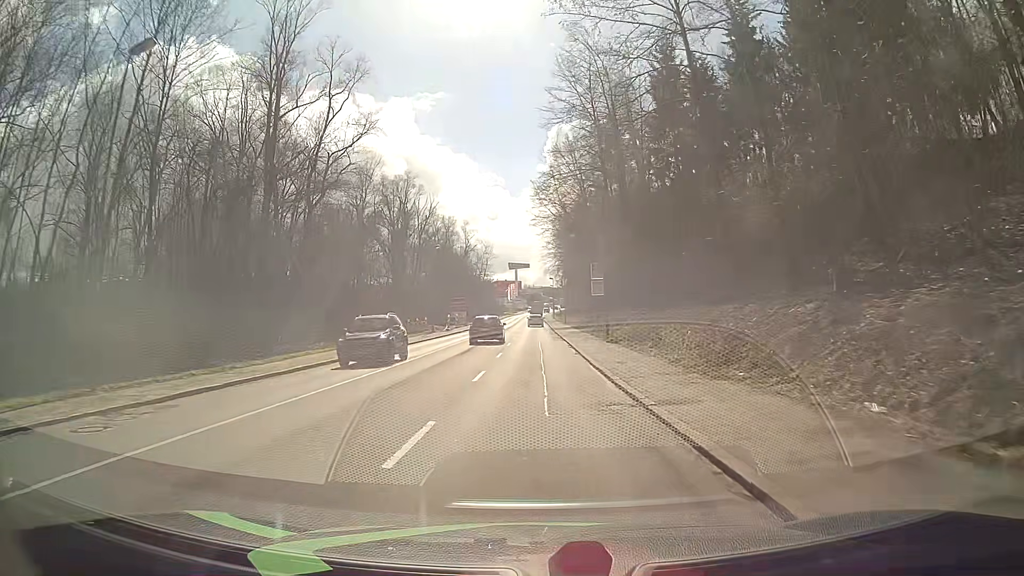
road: tertiary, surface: asphalt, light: Day
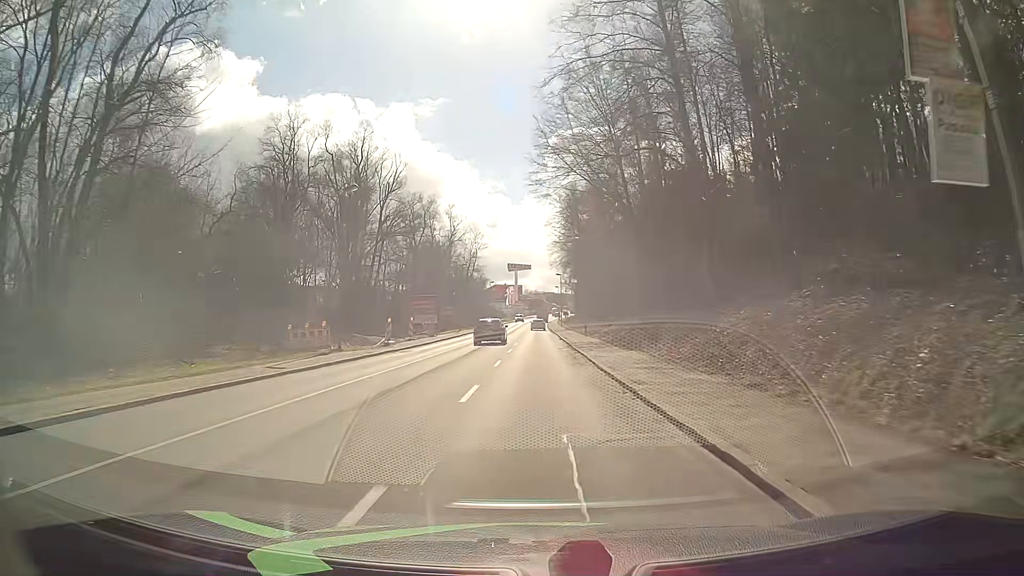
(-0.1, +30.9) m; +1°
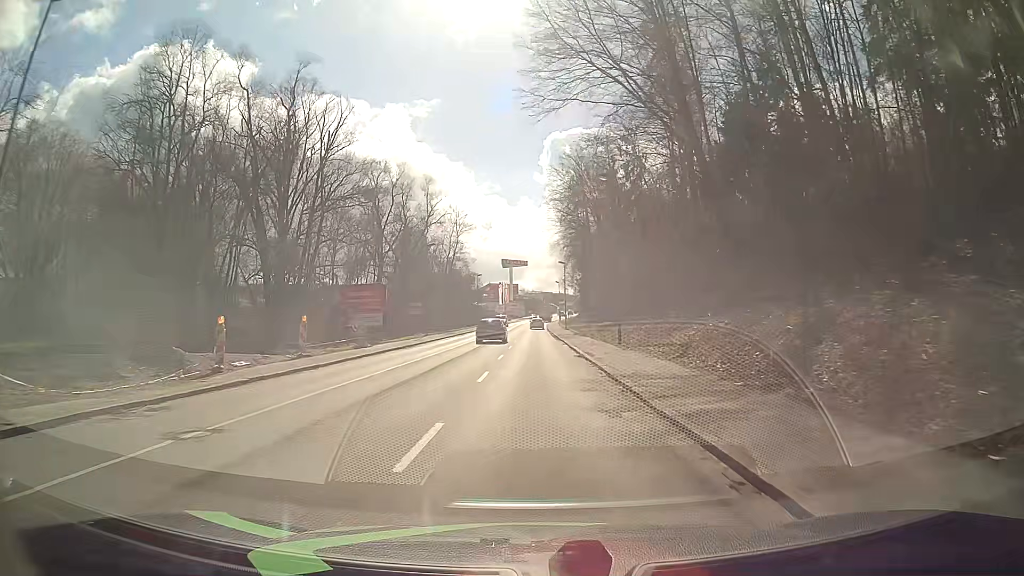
(-0.2, +23.3) m; 0°
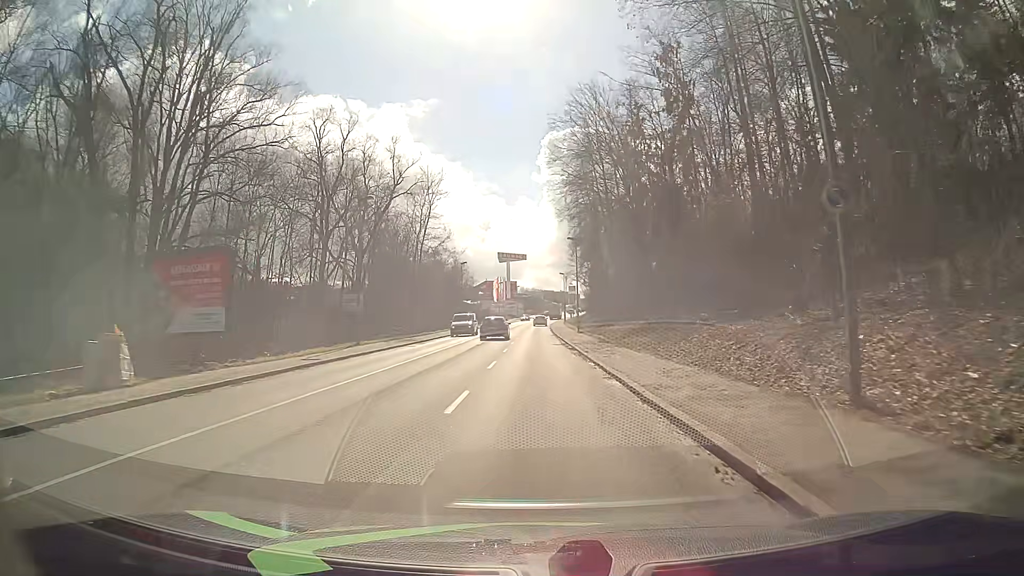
(+0.1, +23.4) m; 0°
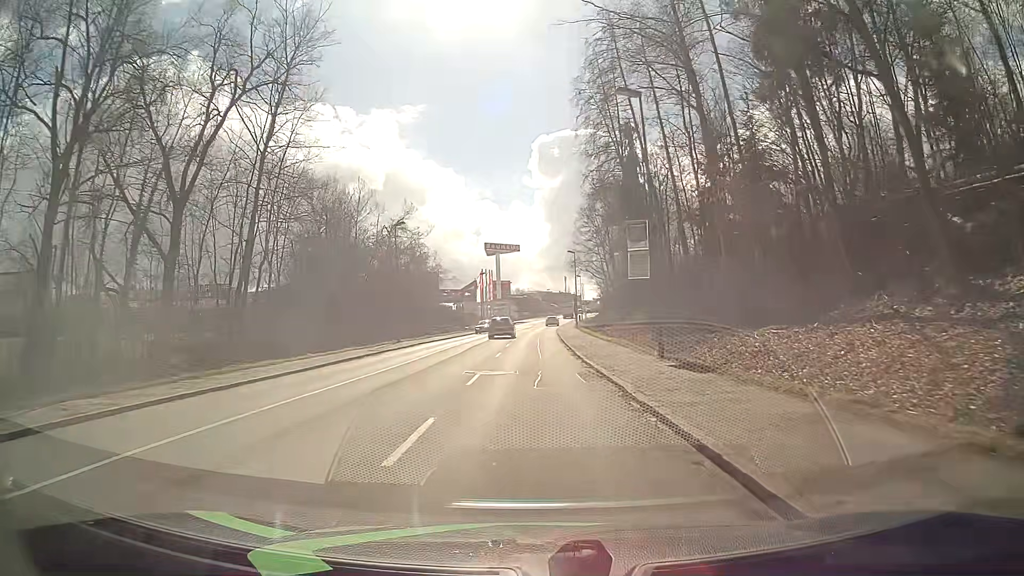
(+0.1, +38.8) m; 0°
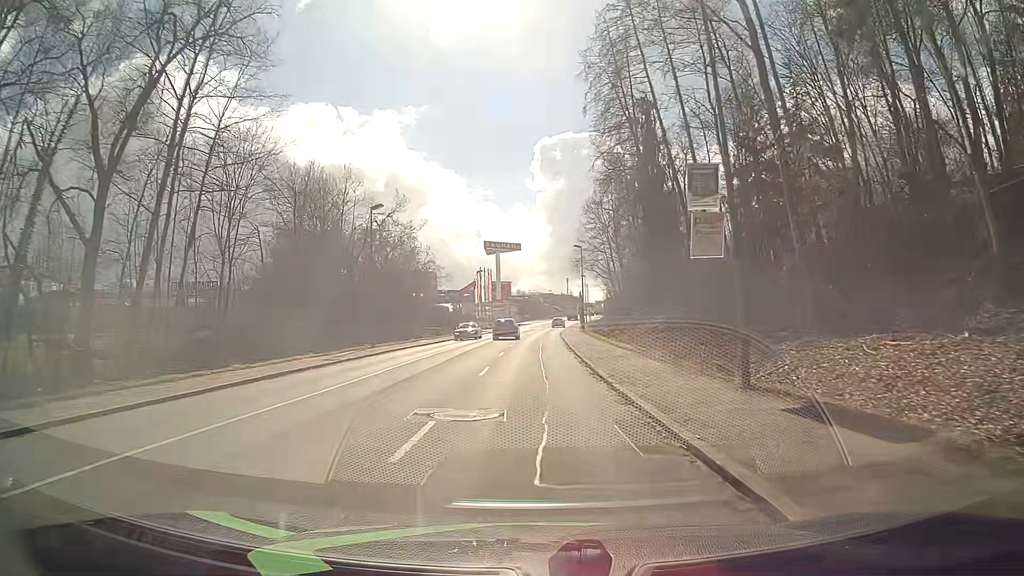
(0.0, +7.7) m; 0°
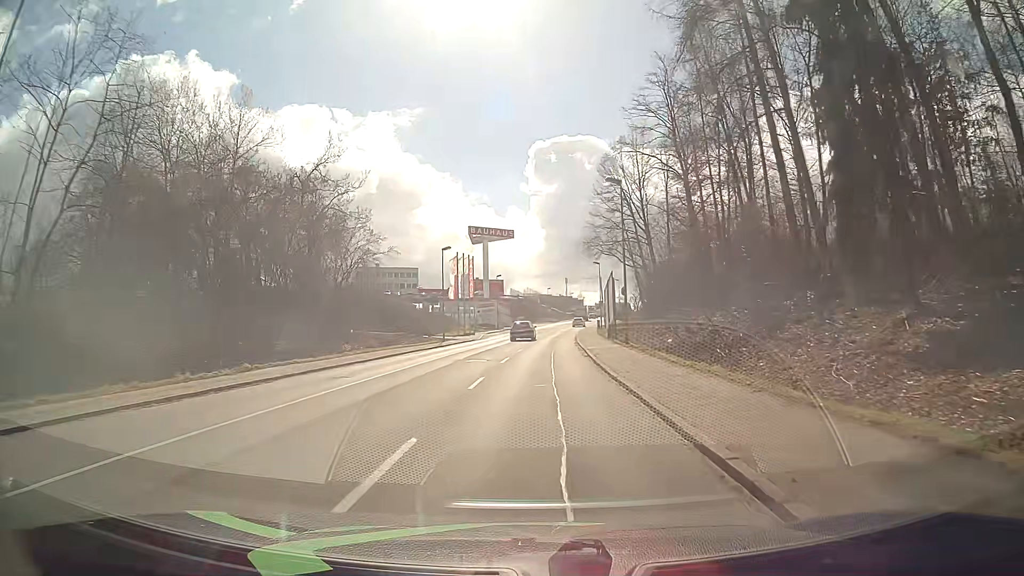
(+0.3, +30.7) m; +1°
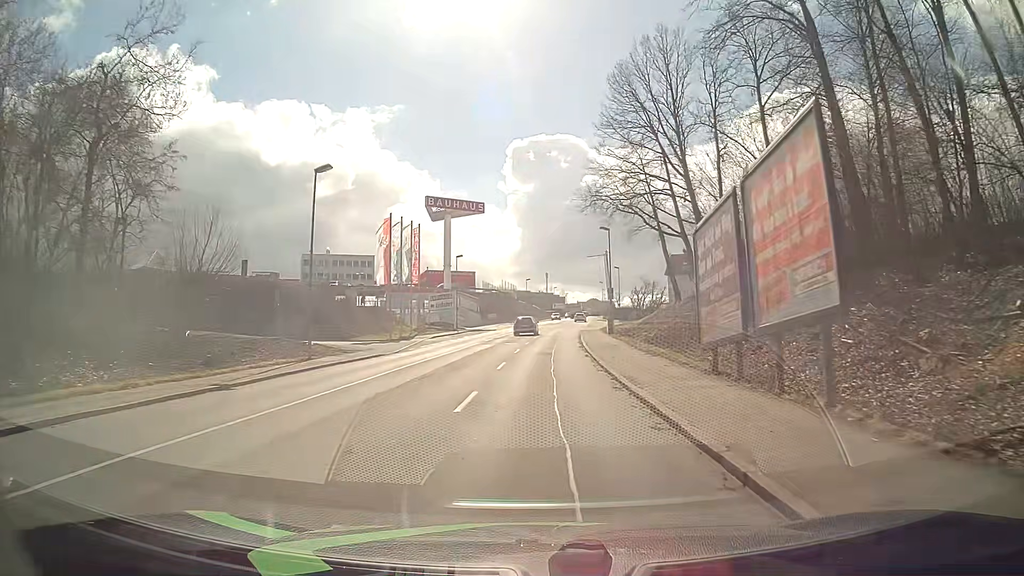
(+0.2, +30.4) m; +2°
(0, +10) (0, +20) (+1, +30) (+1, +40) (+2, +50) (+2, +60) (+3, +70) (+4, +80) (+5, +90) (+6, +100) m
